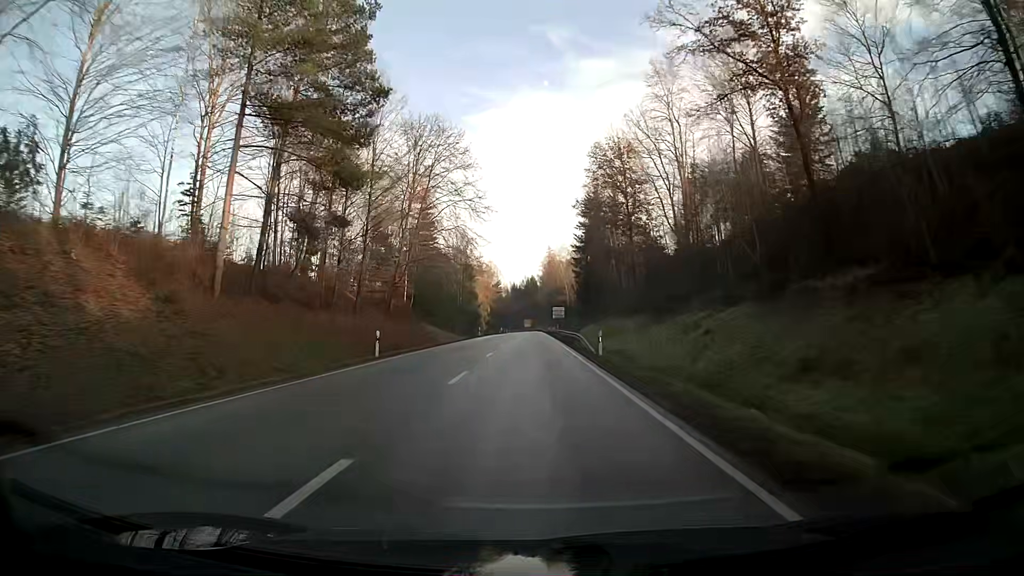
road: primary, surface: asphalt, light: Day
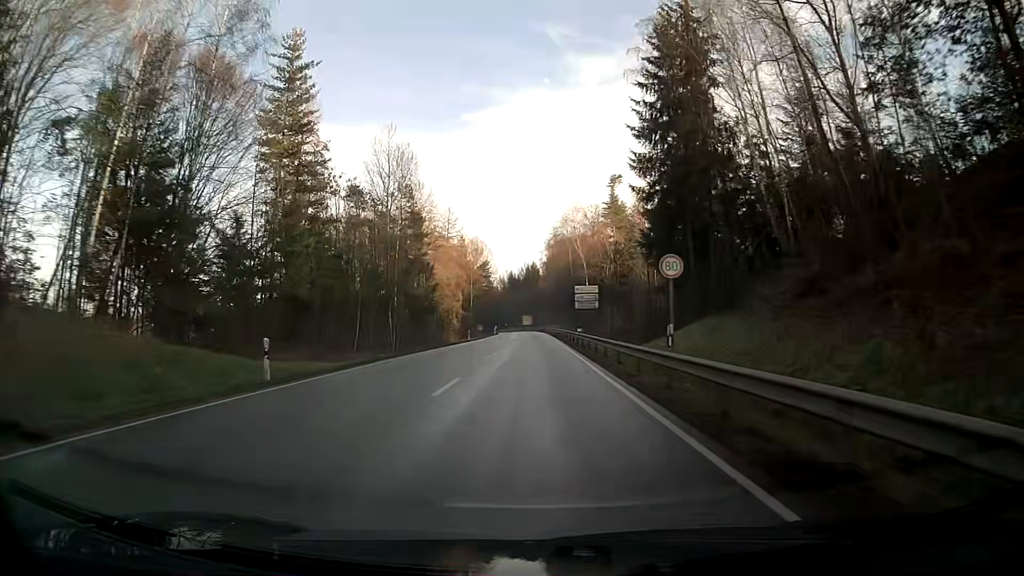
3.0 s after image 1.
(+0.4, +62.5) m; 0°
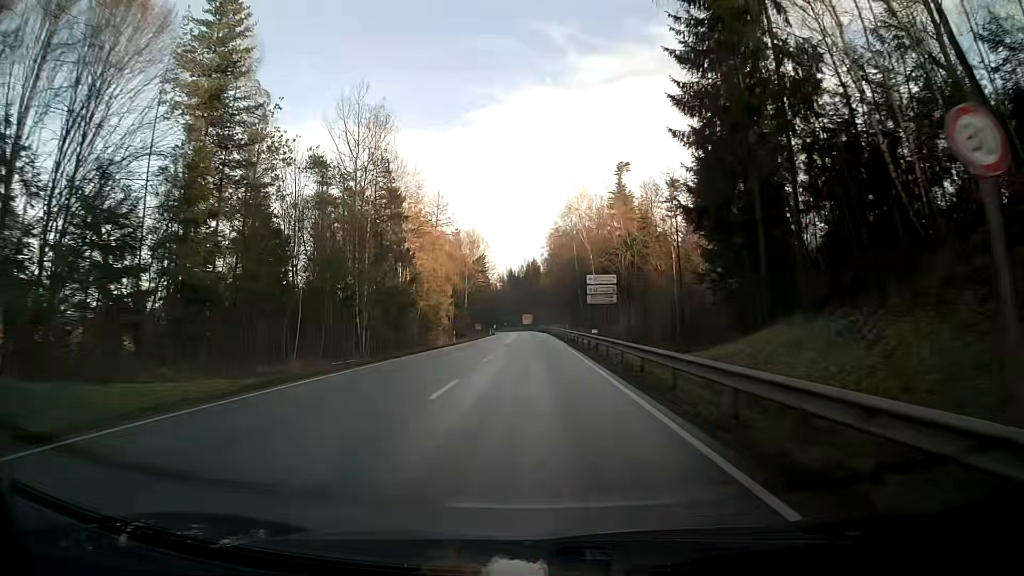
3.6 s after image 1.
(0.0, +12.5) m; 0°
